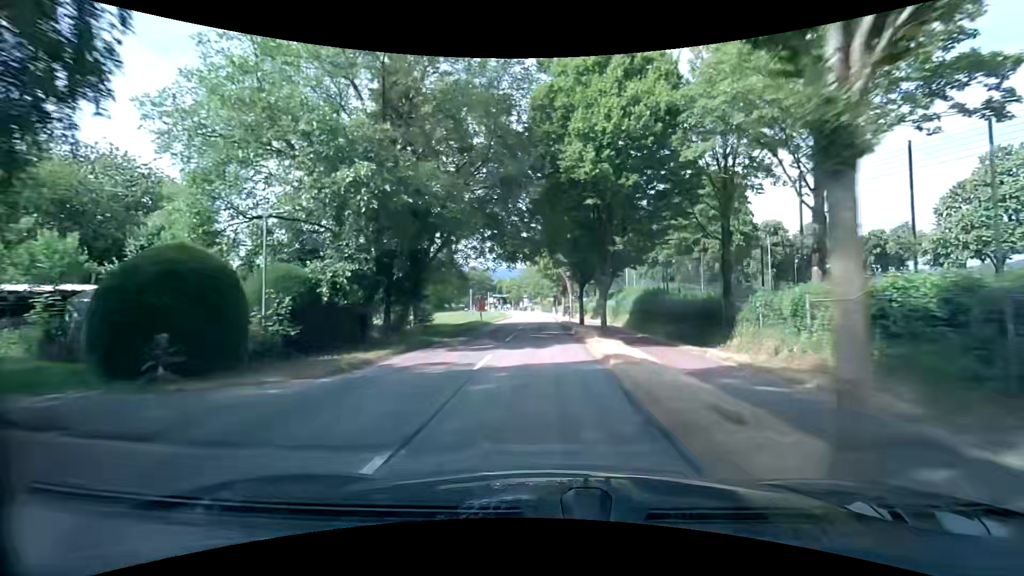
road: unclassified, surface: asphalt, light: Day
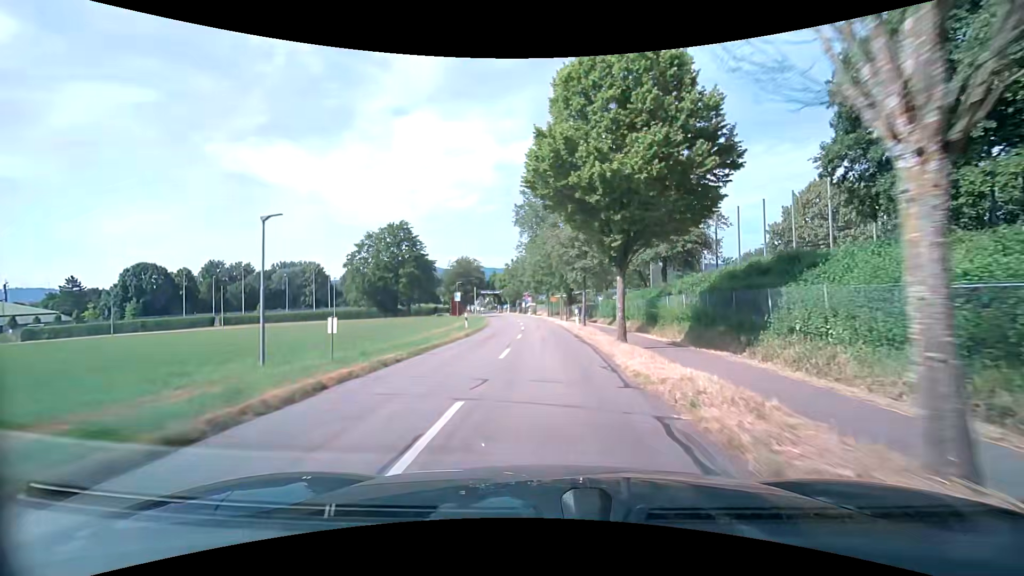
(0.0, +42.3) m; 0°
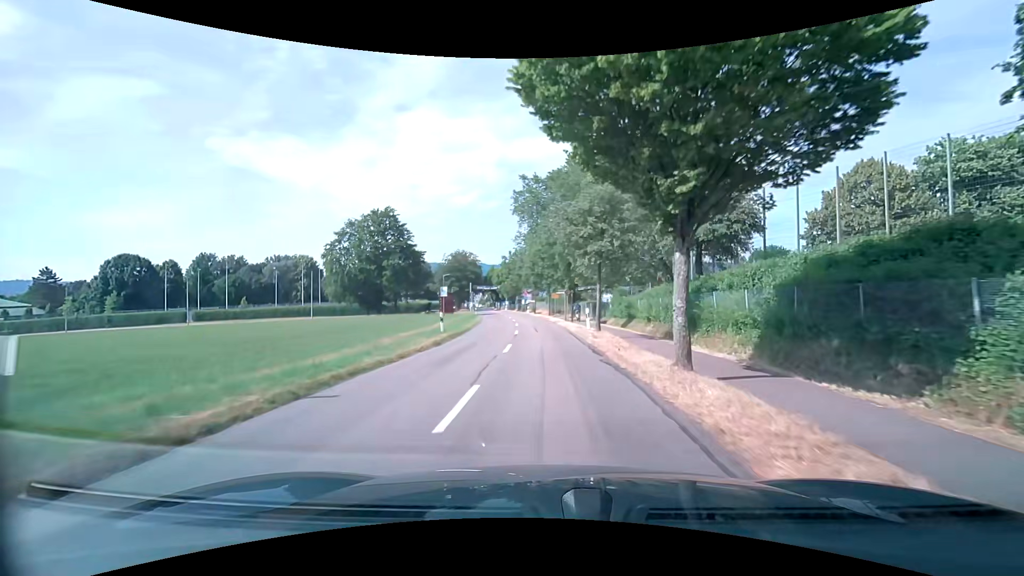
(-0.1, +7.7) m; 0°
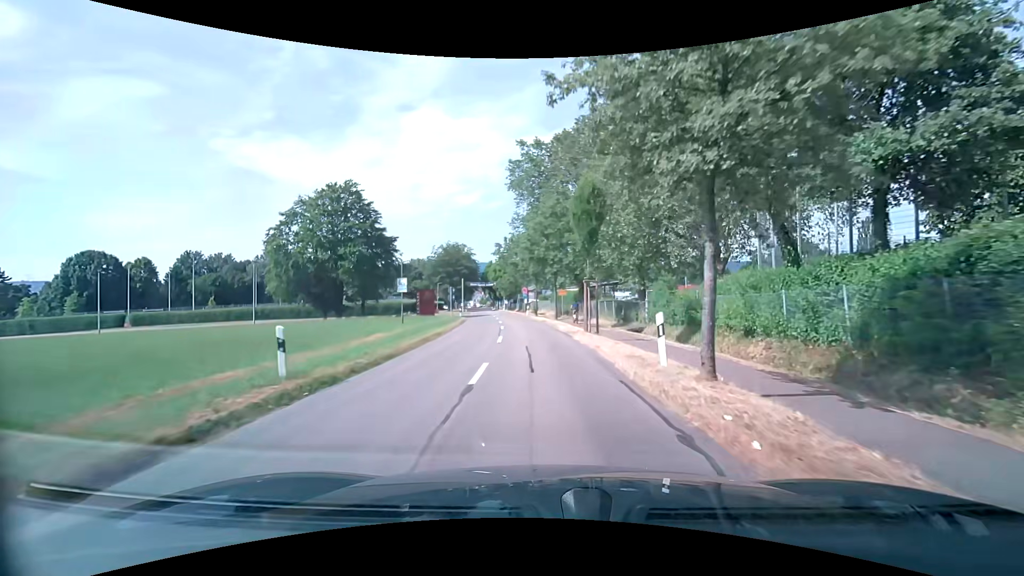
(-0.1, +14.8) m; -1°
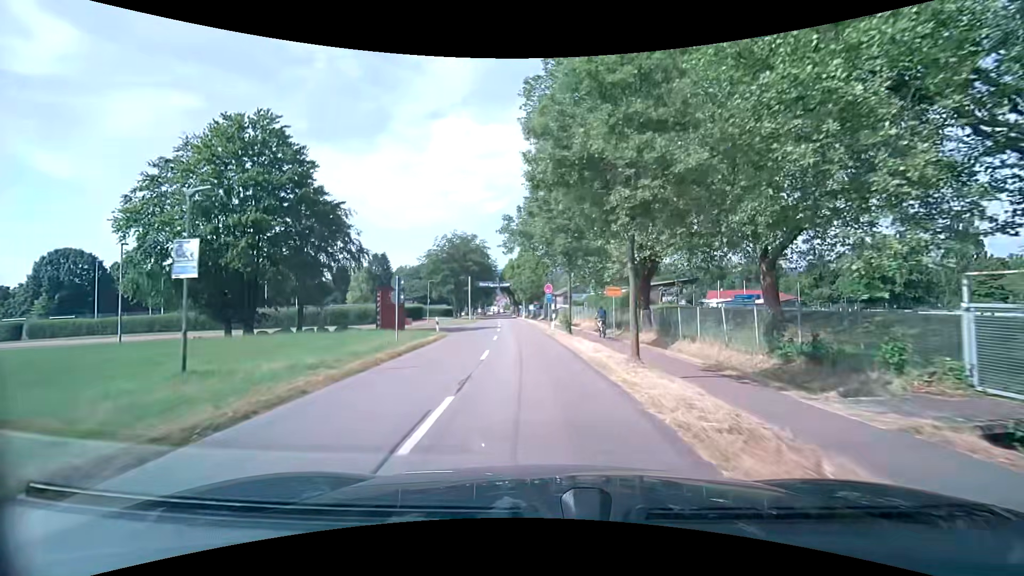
(-0.5, +21.7) m; -3°
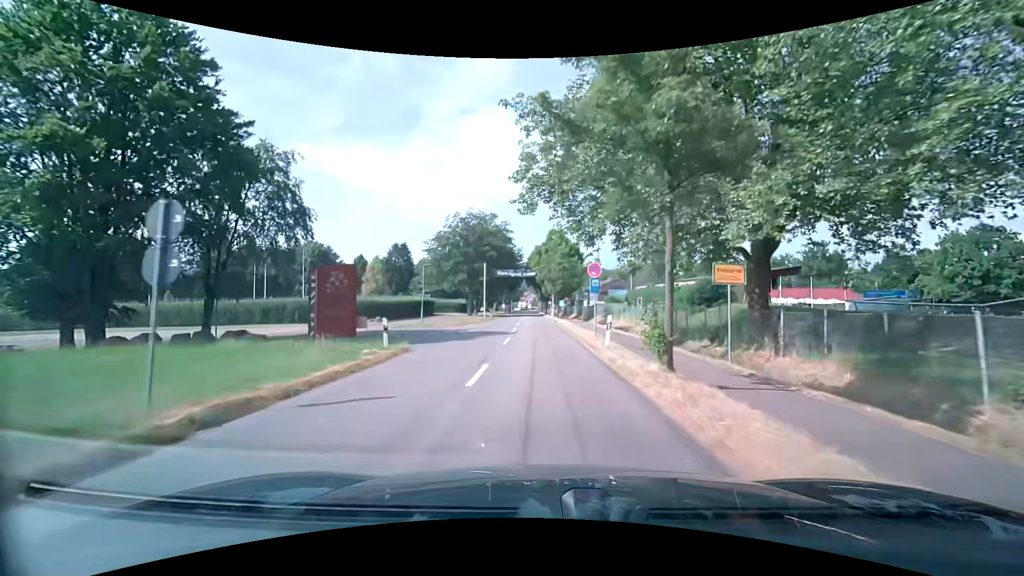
(-0.4, +14.5) m; -3°
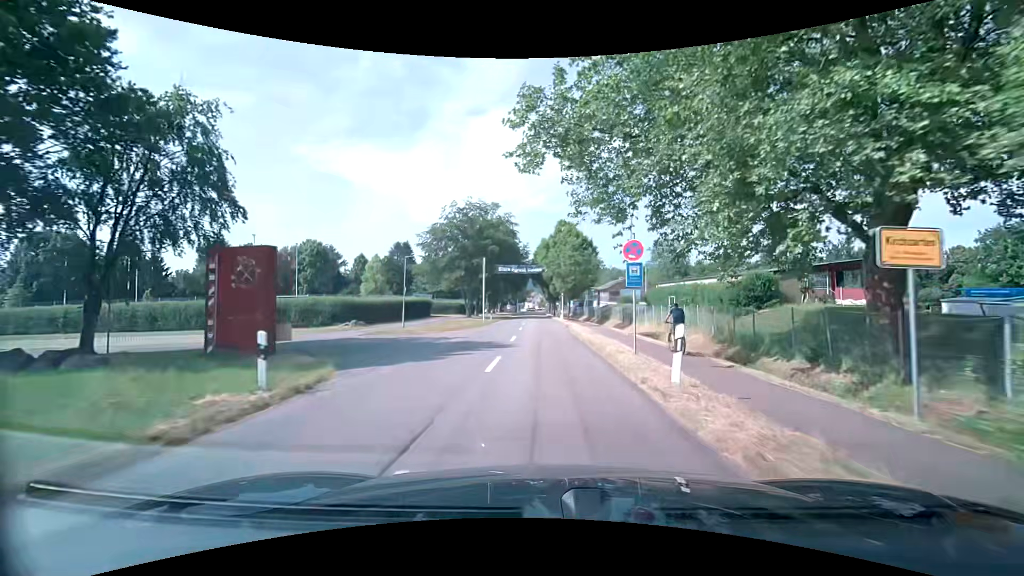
(-0.1, +7.3) m; -1°
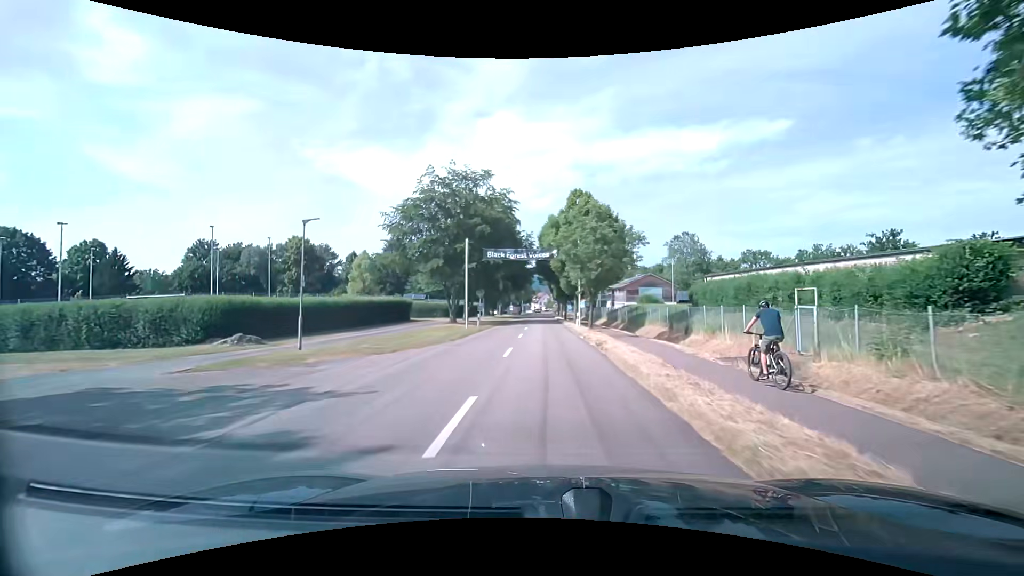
(-0.2, +14.6) m; -2°
(0, +10) (0, +20) (0, +30) (0, +40) (0, +50) (0, +60) (+1, +70) (+1, +80) (+1, +90) (+1, +100) m
